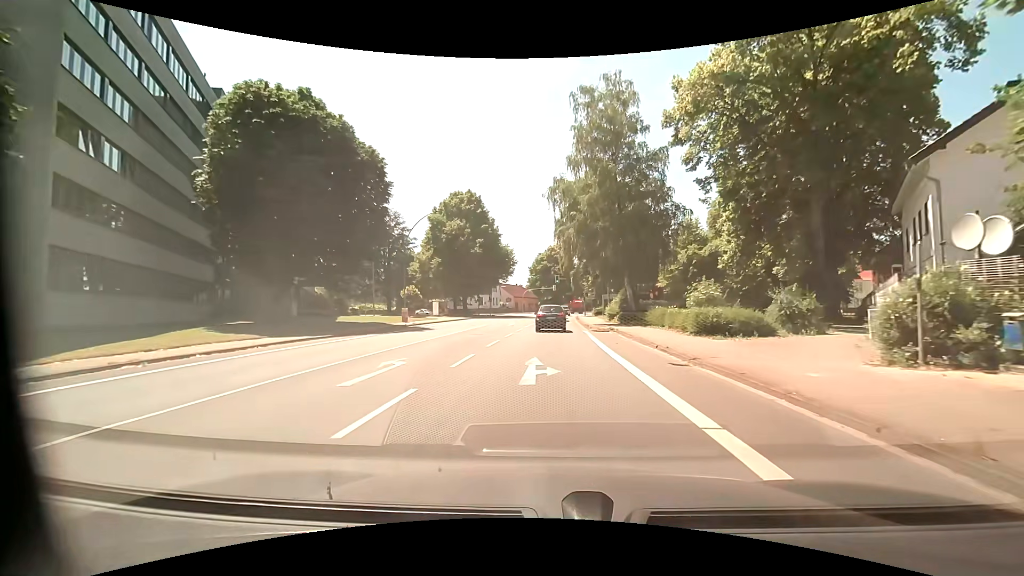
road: primary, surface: asphalt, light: Day
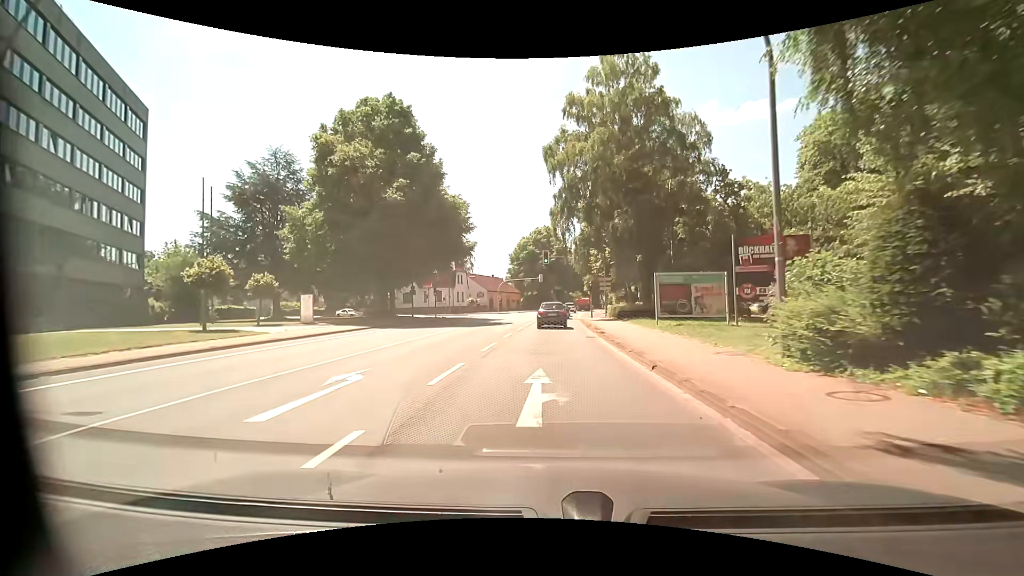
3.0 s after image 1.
(+0.5, +33.1) m; +1°
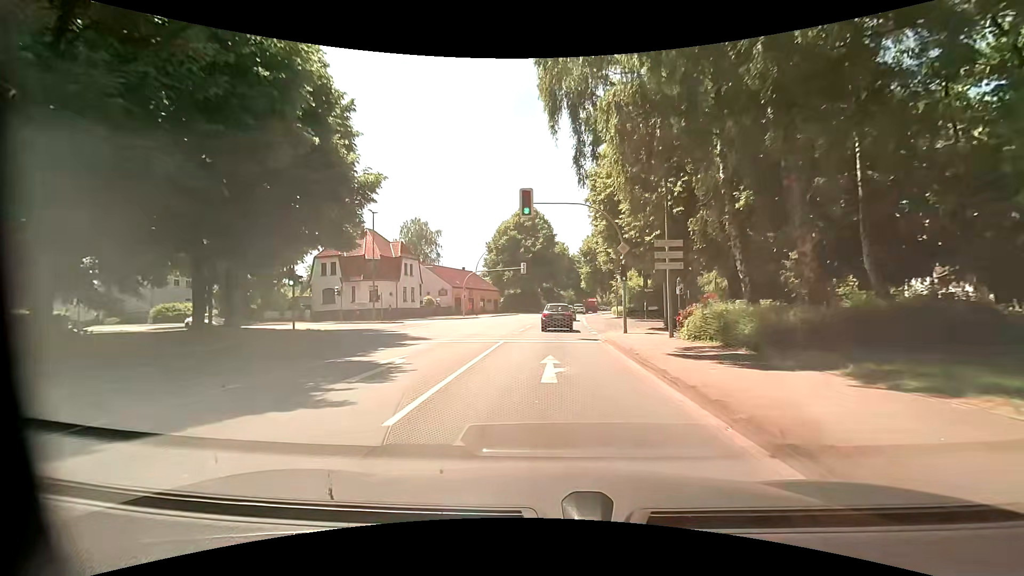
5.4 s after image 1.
(+0.5, +26.9) m; +2°
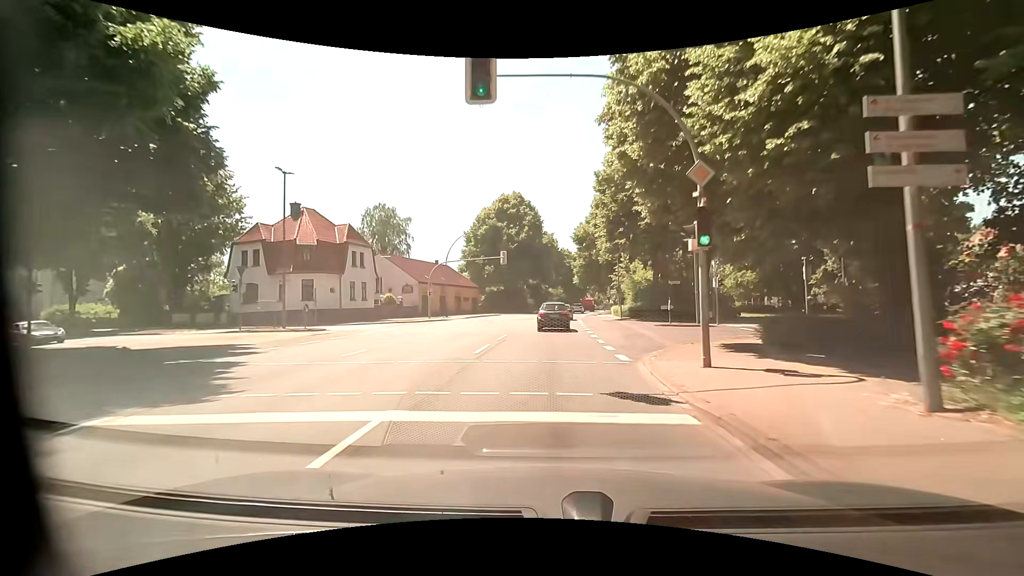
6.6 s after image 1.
(+0.1, +13.0) m; +1°
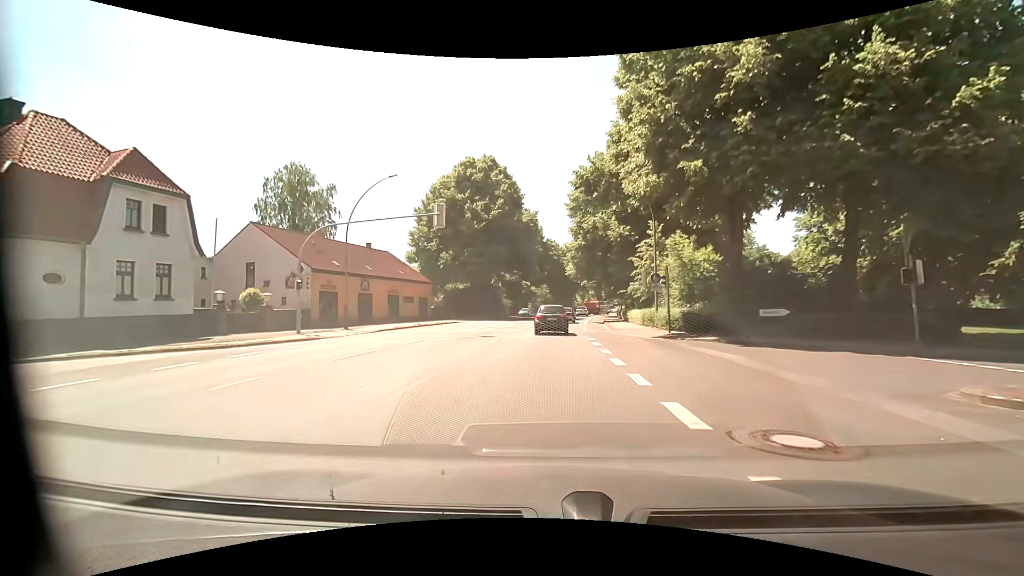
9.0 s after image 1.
(+0.7, +24.8) m; +3°
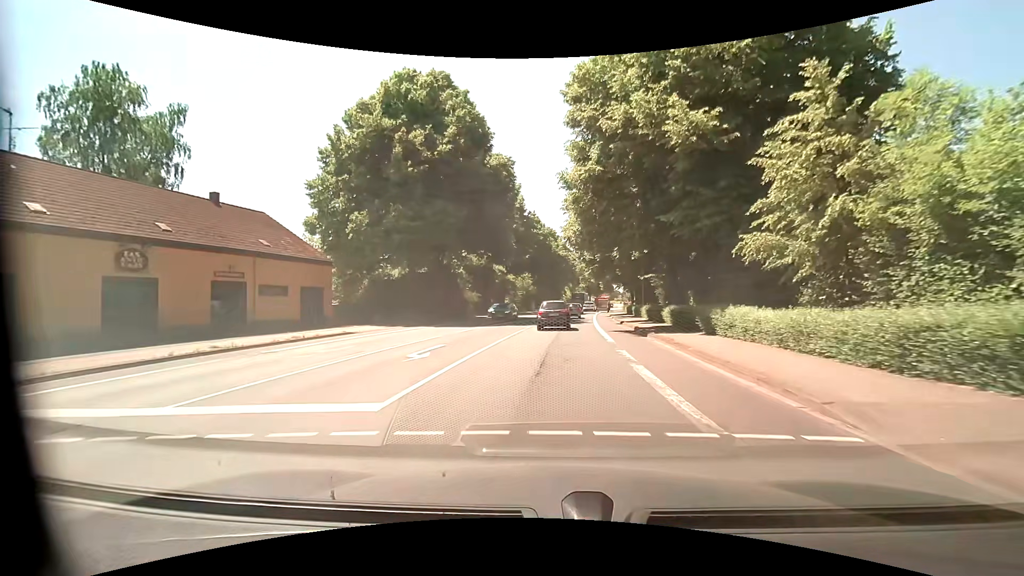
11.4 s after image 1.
(+0.3, +24.0) m; +1°
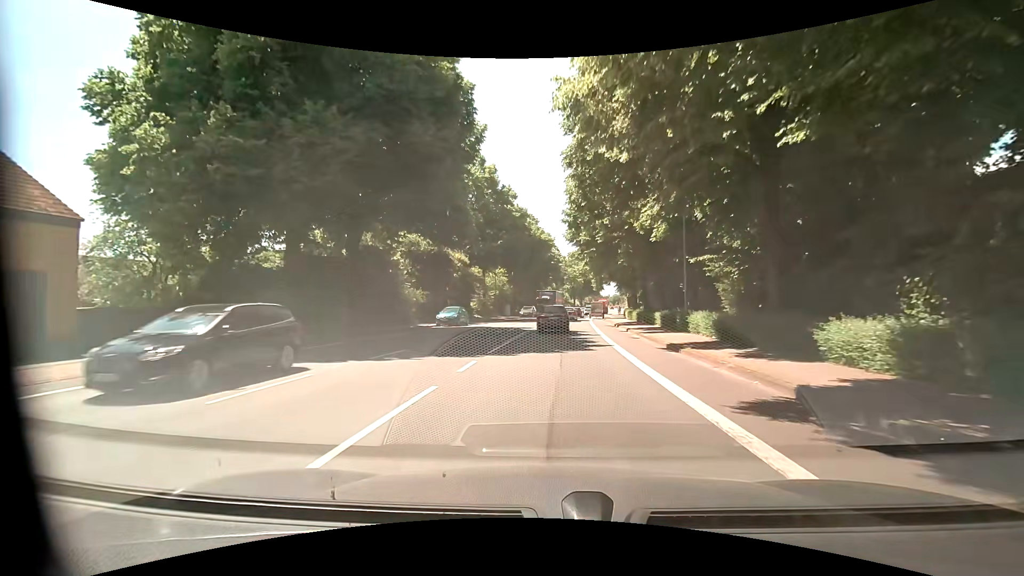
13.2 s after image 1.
(+0.3, +17.9) m; +3°
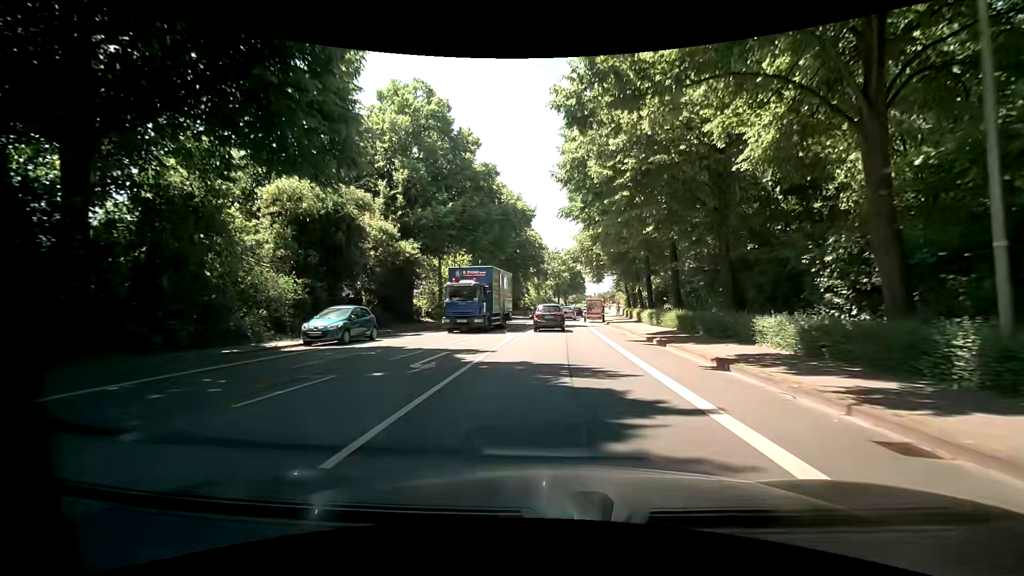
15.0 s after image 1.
(0.0, +18.1) m; +1°
(0, +10) (0, +20) (+1, +30) (+1, +40) (+2, +50) (+3, +60) (+5, +70) (+6, +80) (+7, +90) (+9, +99) m
